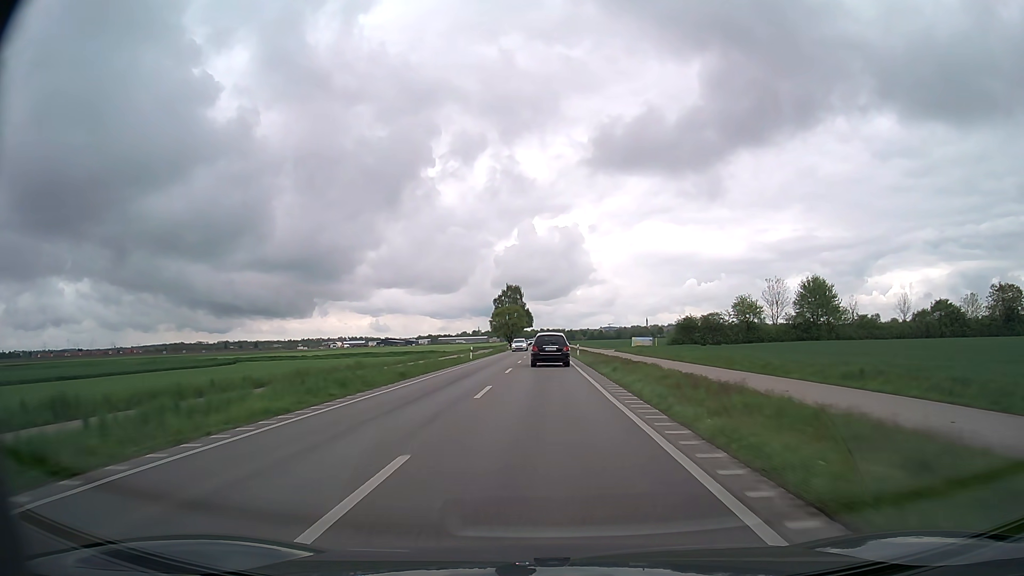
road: primary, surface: asphalt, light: Day
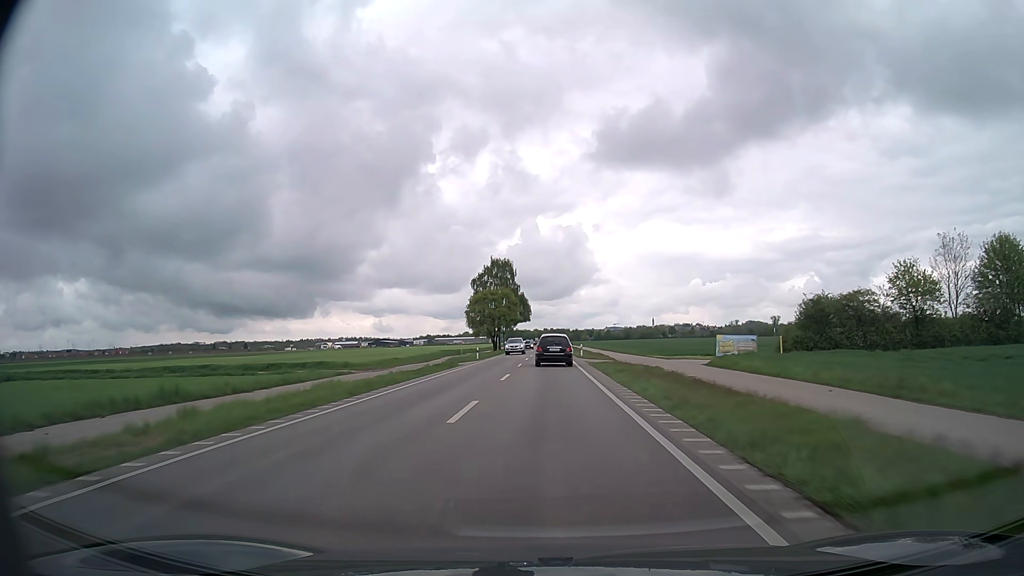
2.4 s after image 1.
(-0.1, +53.0) m; 0°
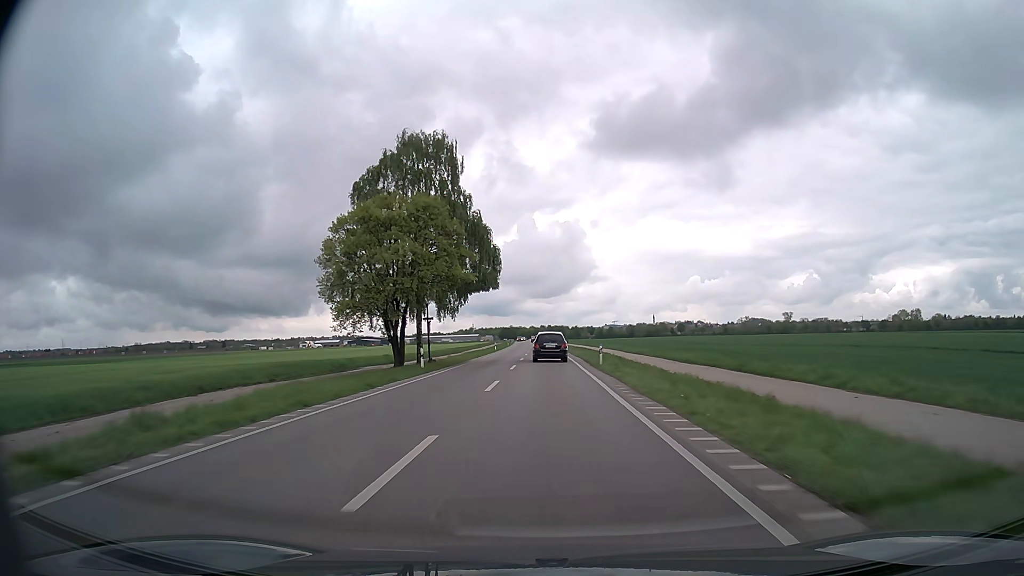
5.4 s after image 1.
(0.0, +66.0) m; 0°
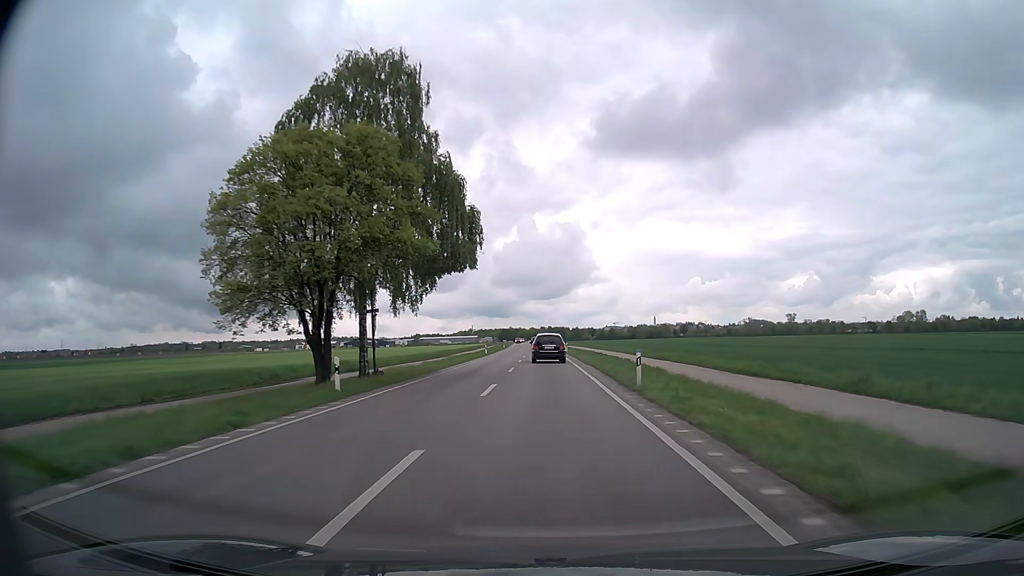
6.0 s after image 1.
(0.0, +13.1) m; 0°
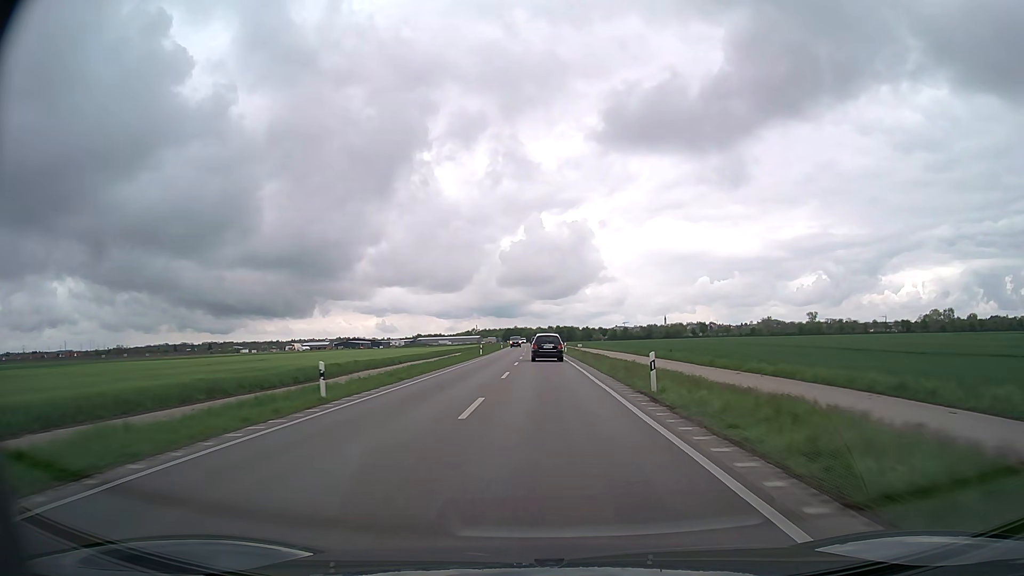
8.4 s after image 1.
(-0.4, +53.0) m; -1°
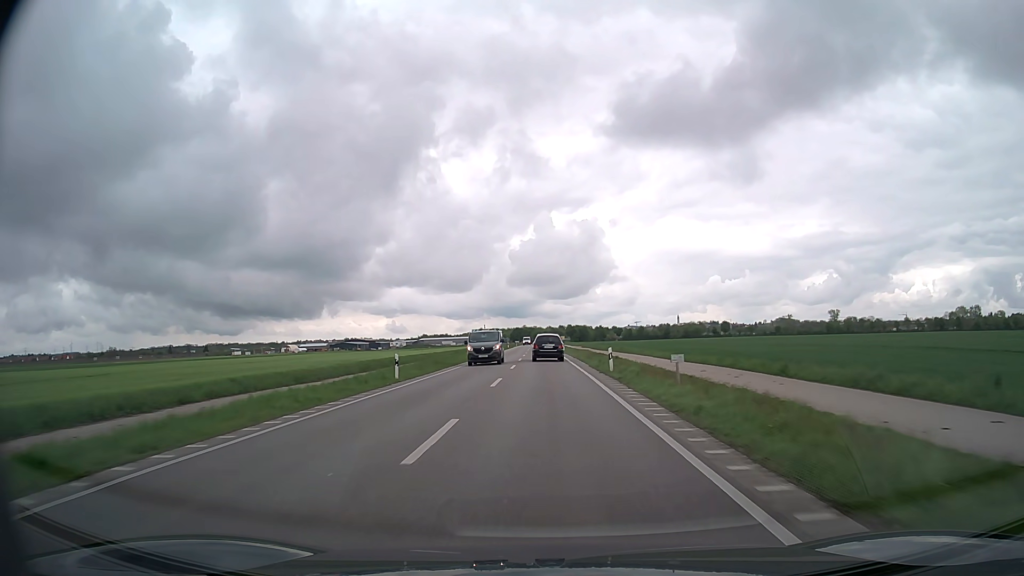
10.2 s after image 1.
(-0.2, +40.4) m; -1°
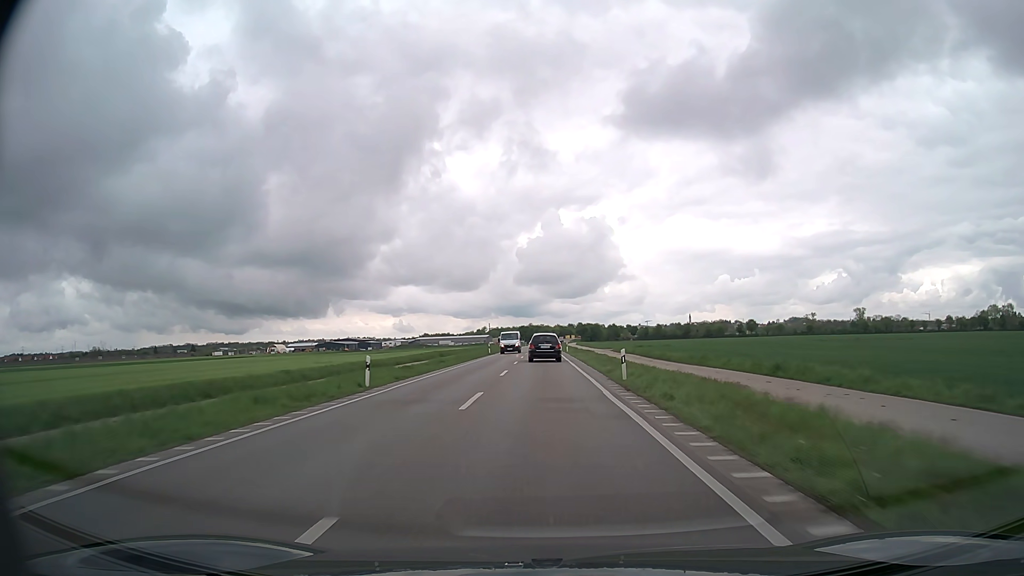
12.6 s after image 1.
(-0.4, +54.6) m; -1°
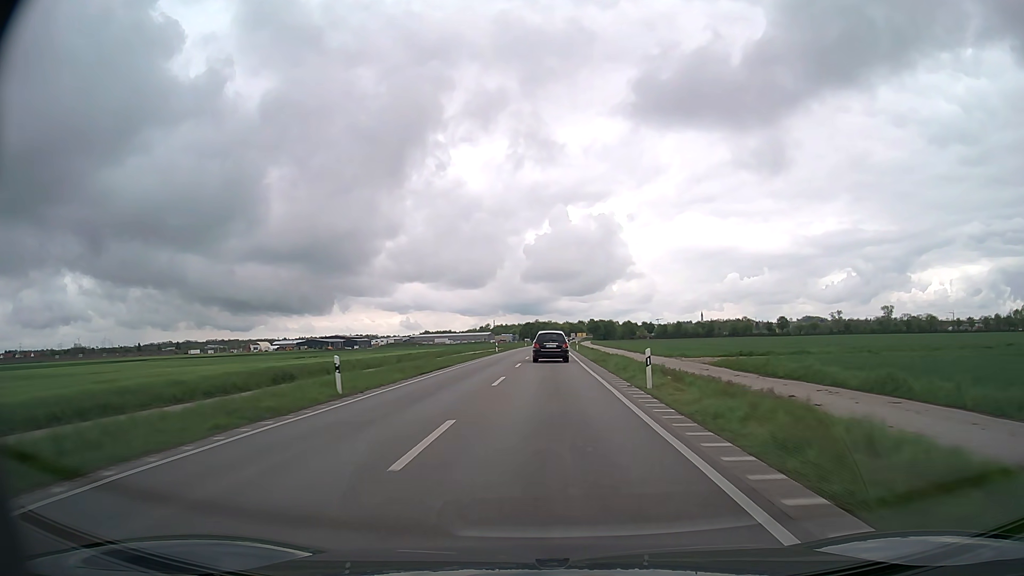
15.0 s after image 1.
(-0.3, +54.3) m; -1°
(0, +10) (0, +20) (0, +30) (0, +40) (0, +50) (0, +60) (0, +70) (0, +80) (+1, +90) (+1, +100) m
